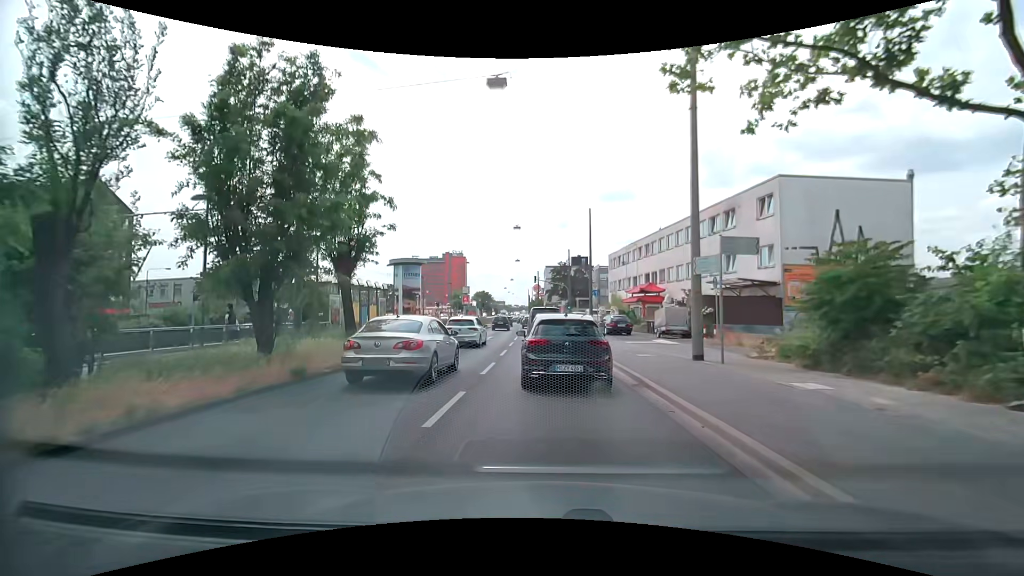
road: primary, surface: asphalt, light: Day
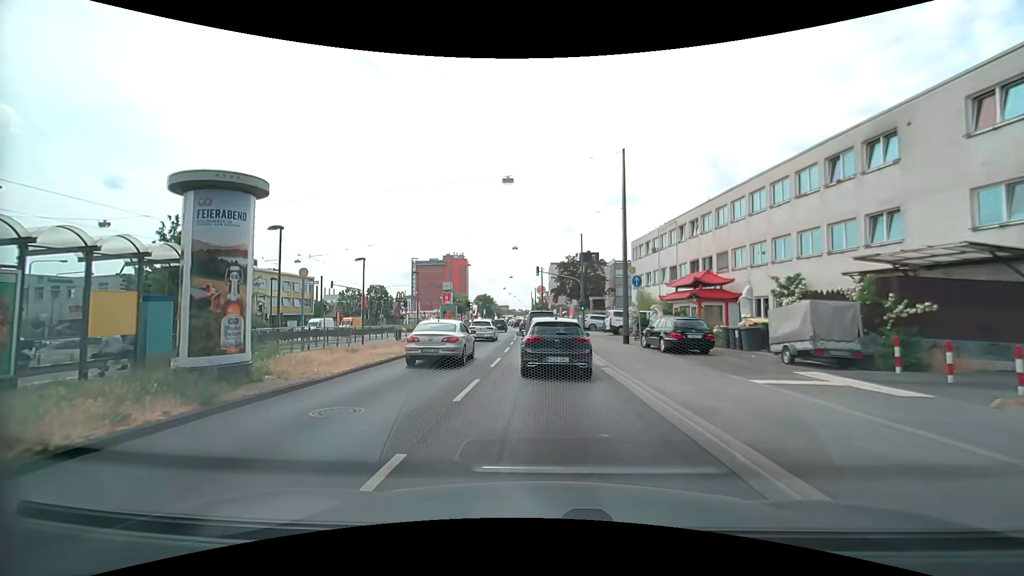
(-0.2, +16.2) m; -1°
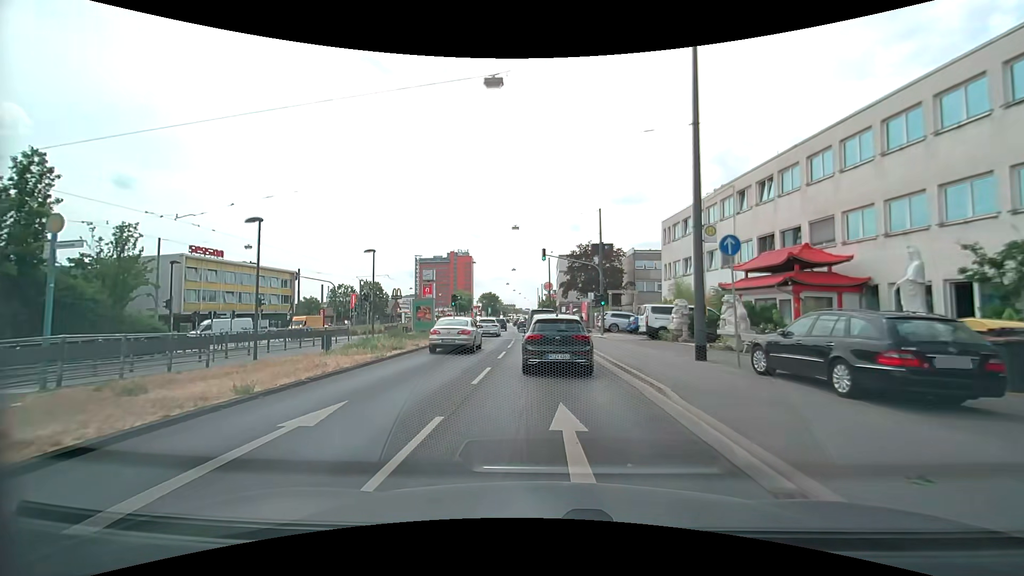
(-0.1, +11.7) m; 0°
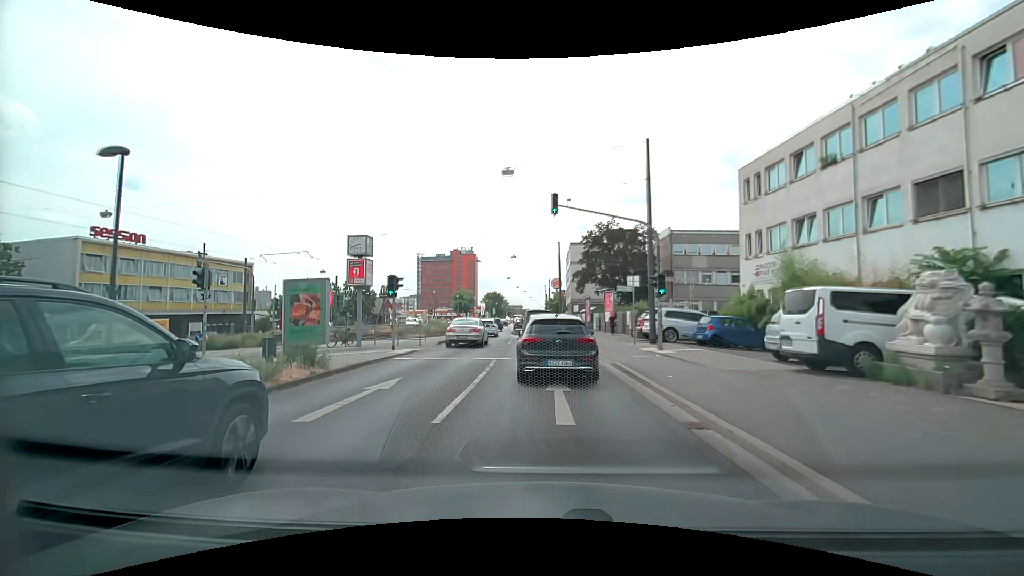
(-0.3, +17.0) m; -1°
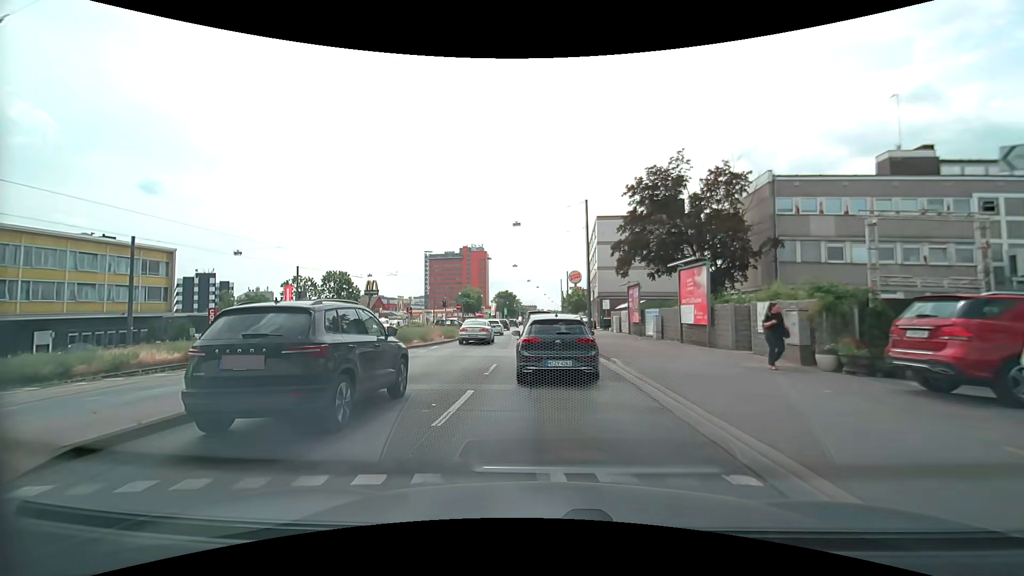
(-0.5, +21.2) m; -2°
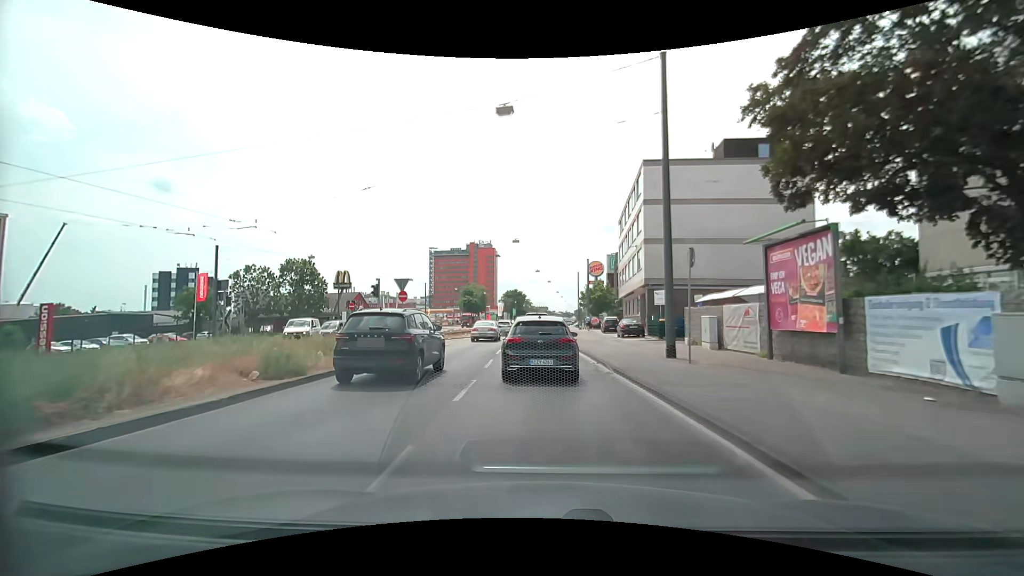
(-0.4, +22.0) m; -2°
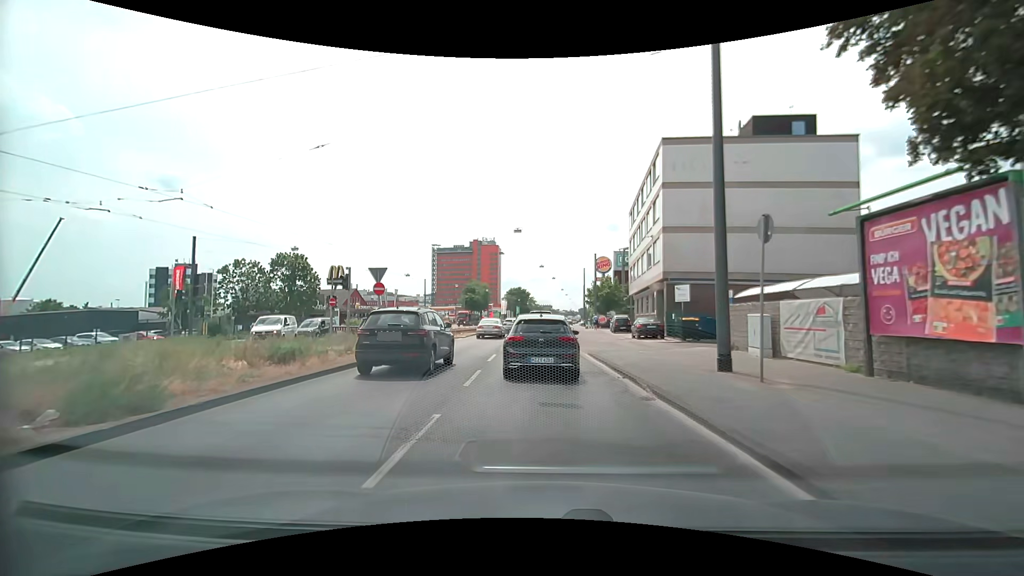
(0.0, +4.5) m; -1°
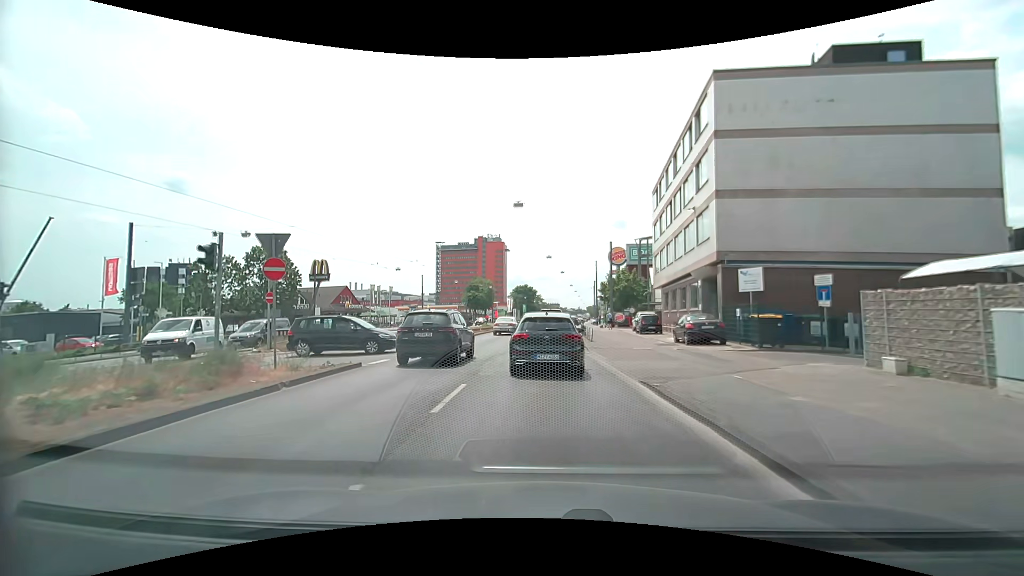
(+0.1, +9.1) m; 0°
